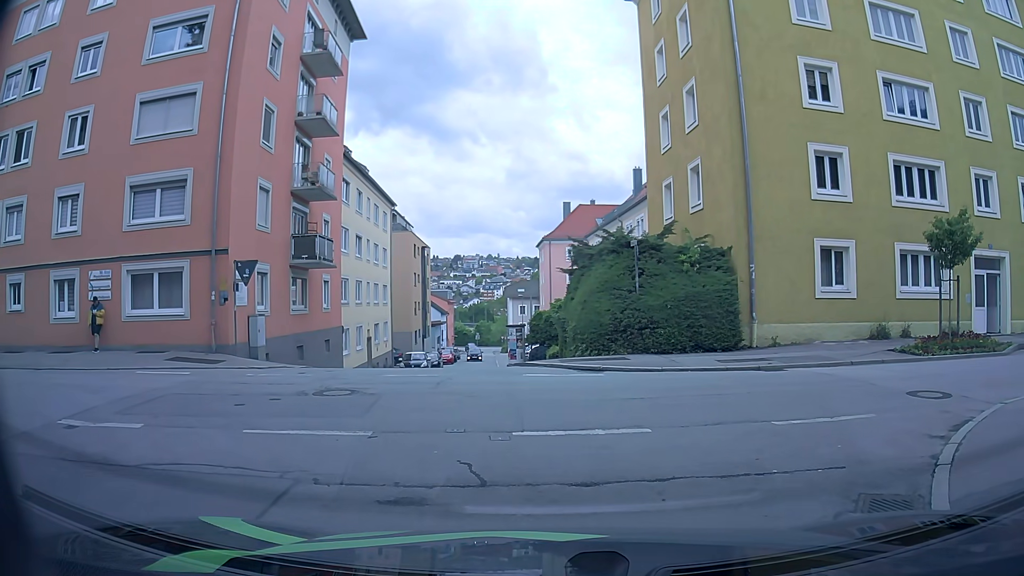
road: residential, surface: asphalt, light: Day
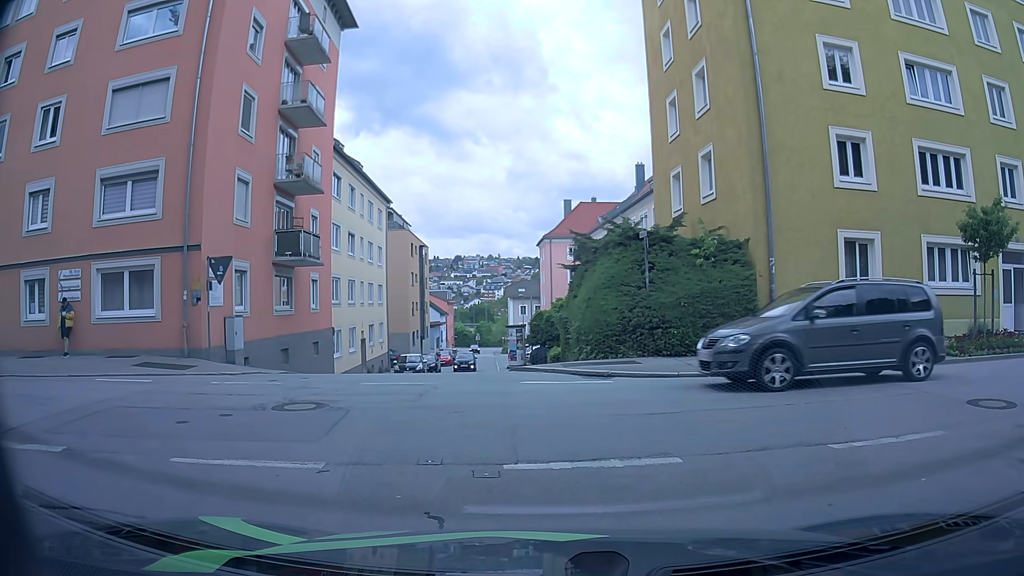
(0.0, +1.6) m; 0°
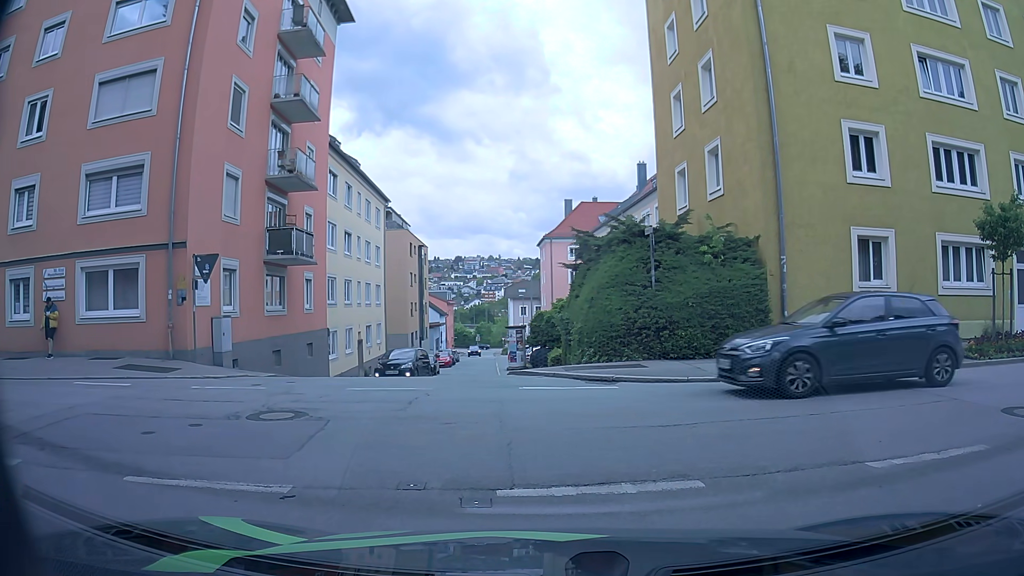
(0.0, +0.8) m; 0°
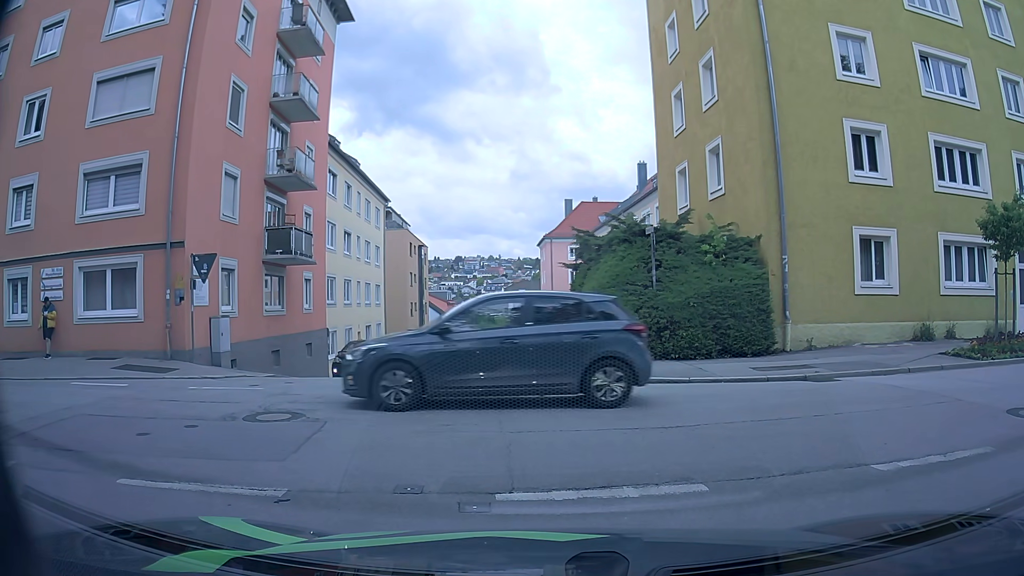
(0.0, +0.1) m; 0°
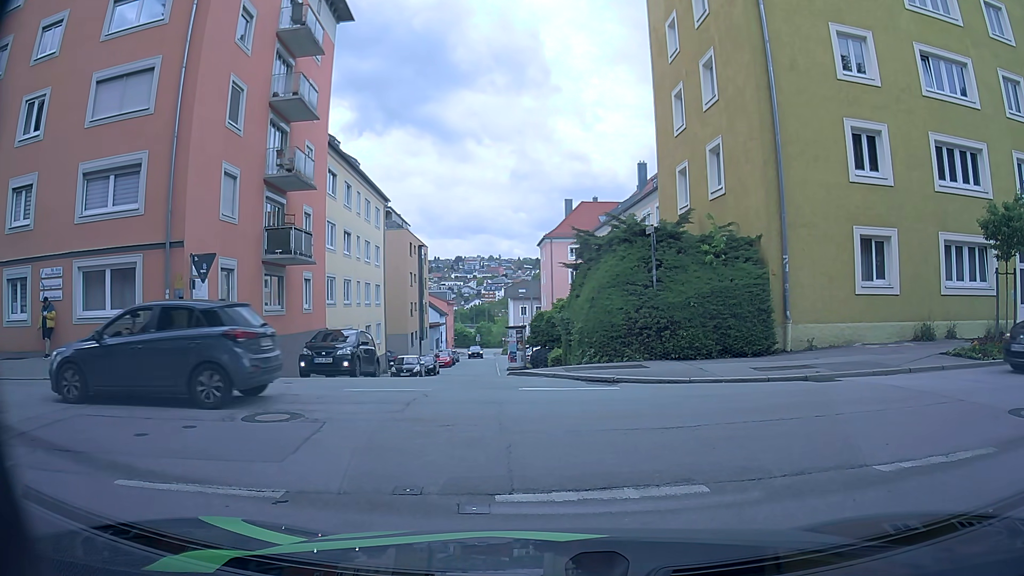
(0.0, +0.1) m; 0°
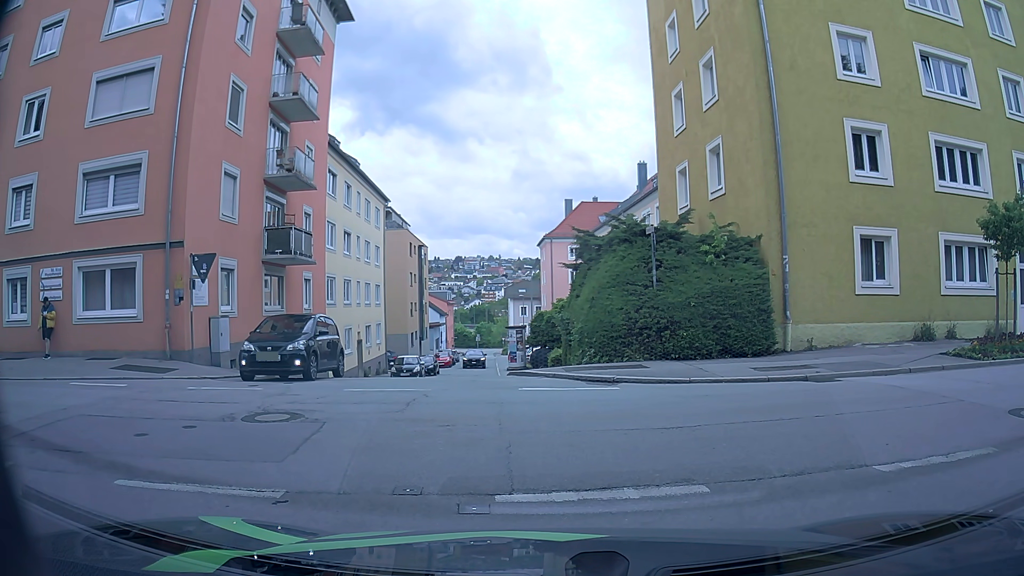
(0.0, +0.1) m; 0°
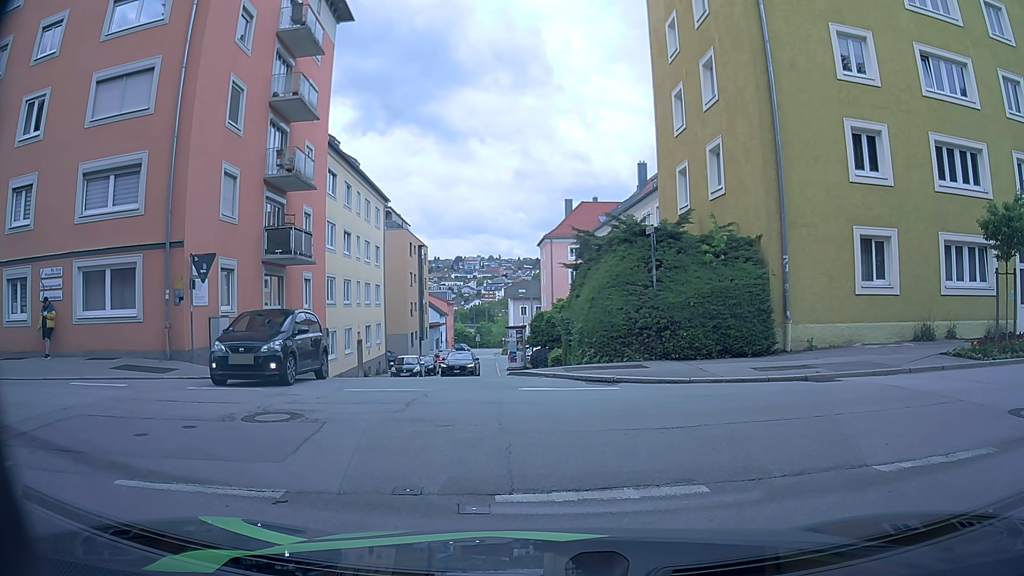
(0.0, 0.0) m; 0°
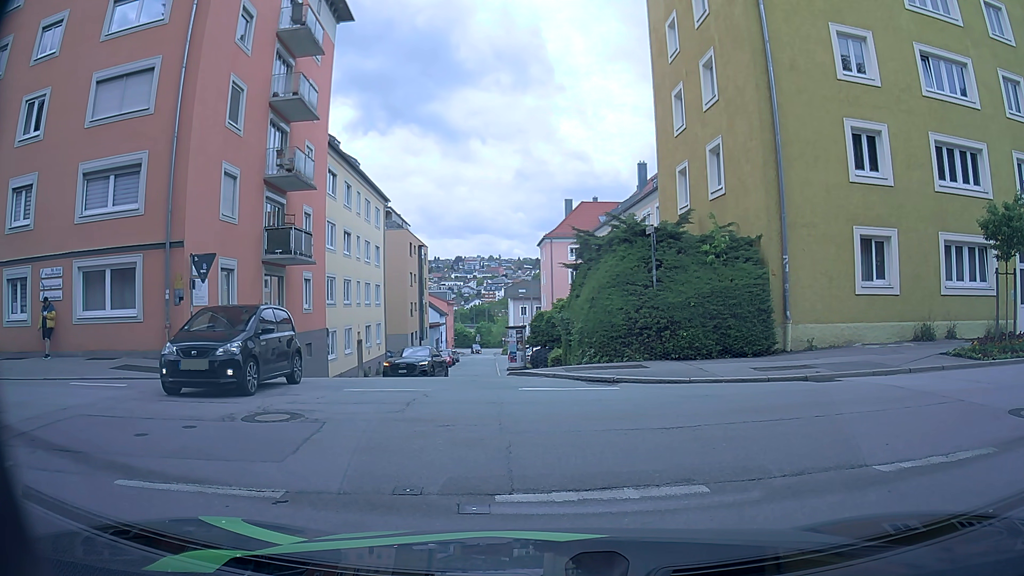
(0.0, 0.0) m; 0°
